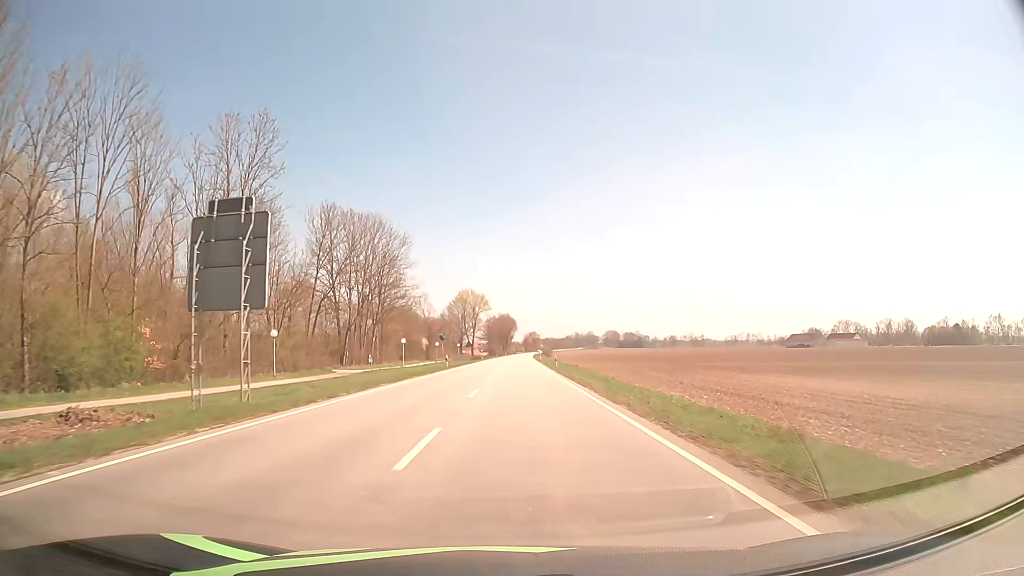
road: secondary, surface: asphalt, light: Day
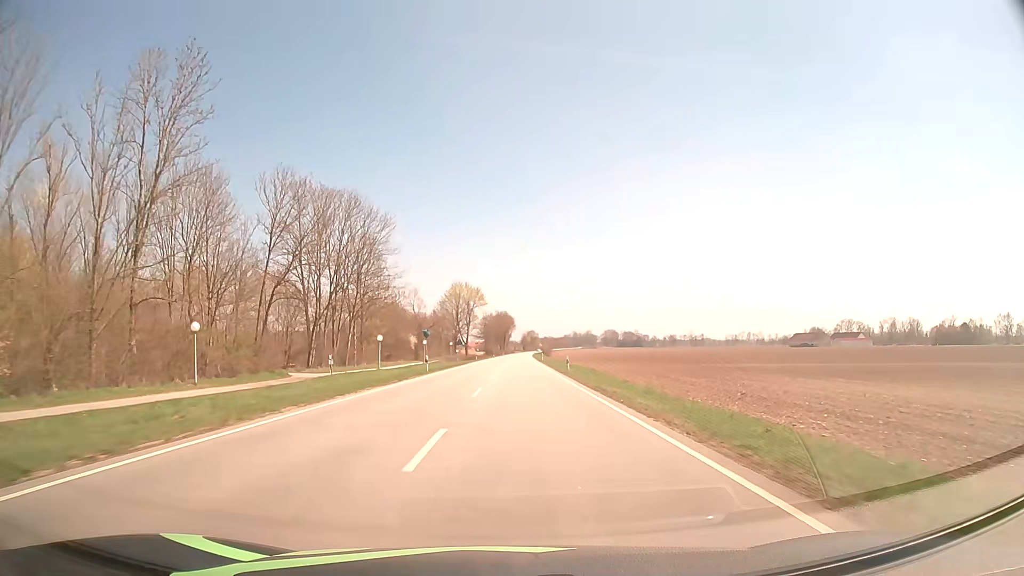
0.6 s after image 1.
(0.0, +12.3) m; 0°
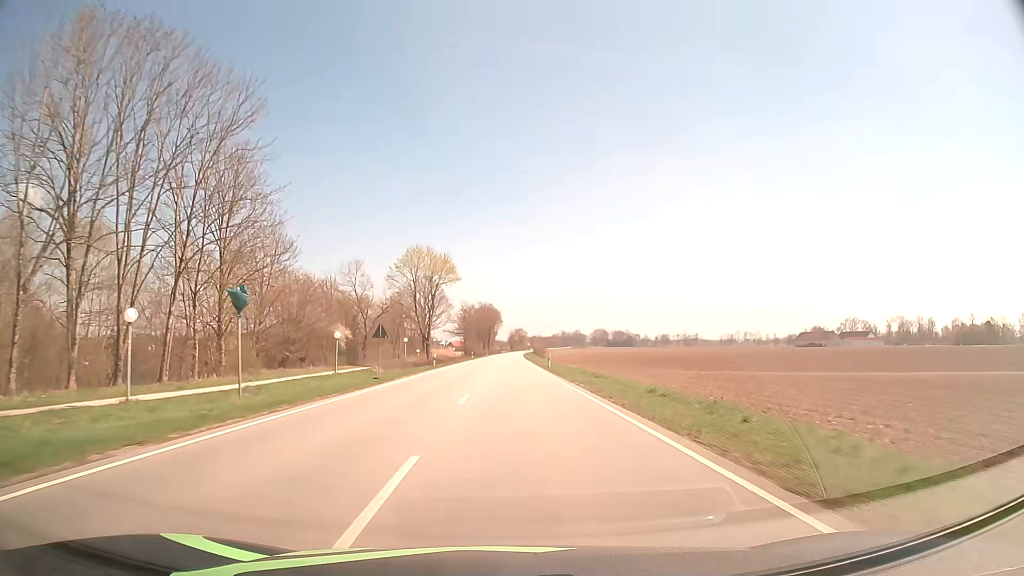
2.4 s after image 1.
(+0.5, +39.7) m; +1°
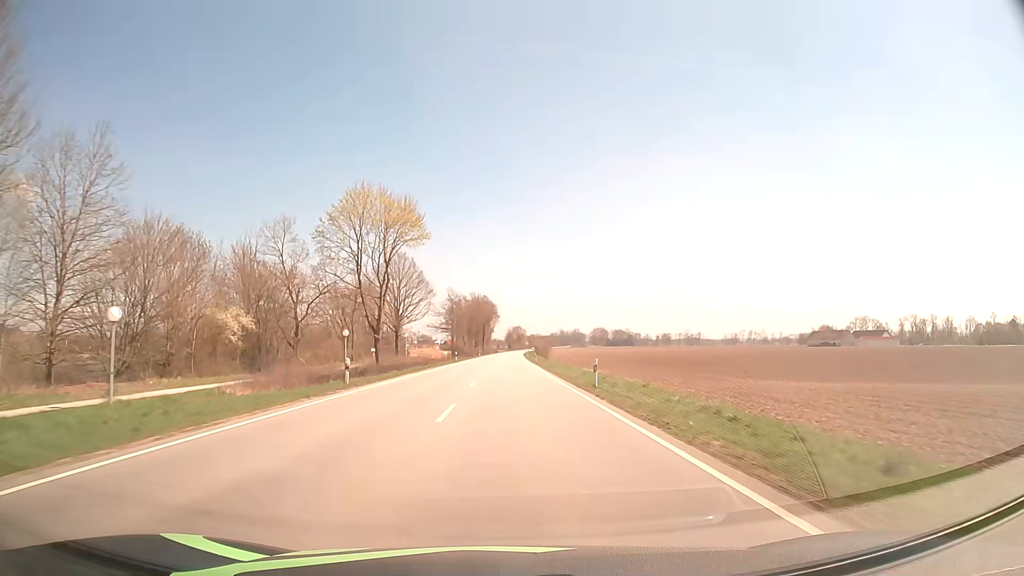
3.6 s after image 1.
(+0.1, +28.5) m; 0°
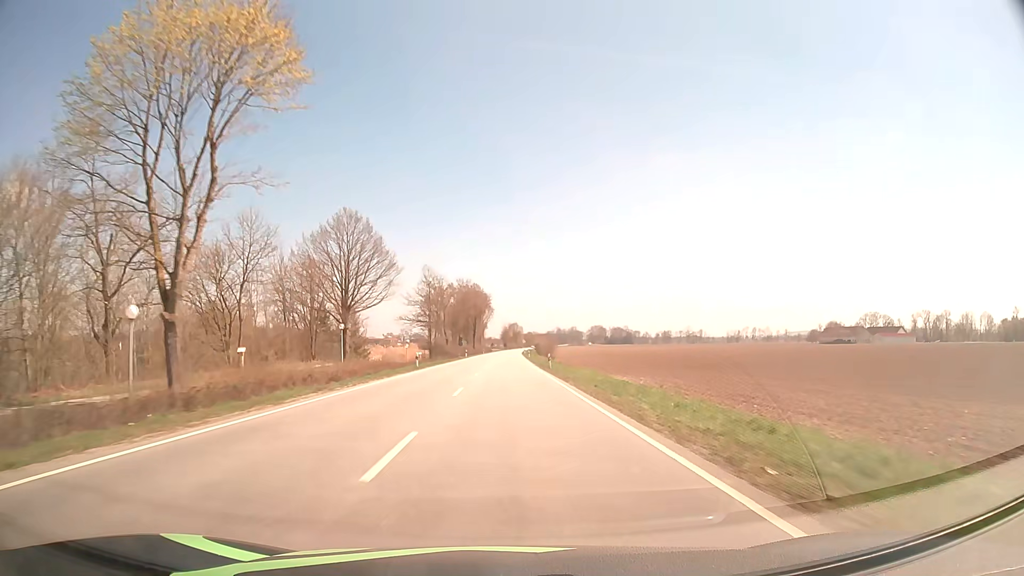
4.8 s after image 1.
(+0.1, +29.9) m; 0°
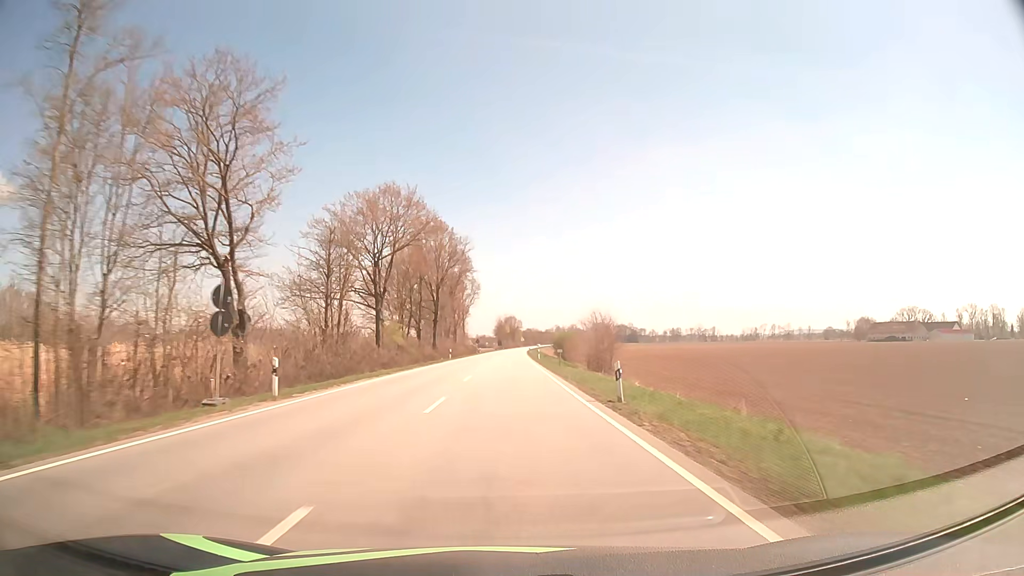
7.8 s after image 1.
(+0.3, +77.6) m; 0°
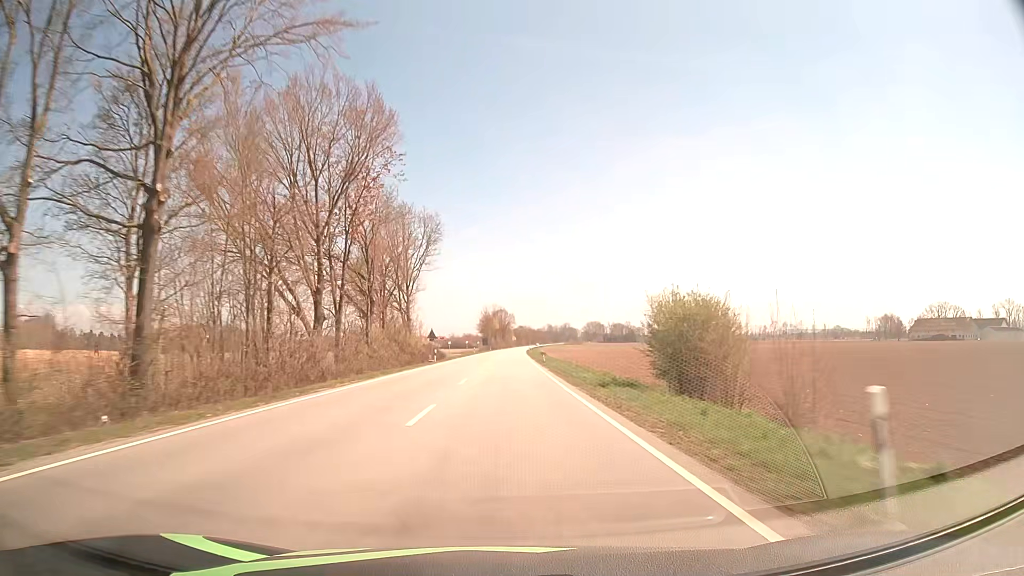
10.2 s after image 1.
(+0.3, +62.5) m; +1°
(0, +10) (0, +20) (0, +30) (0, +40) (0, +50) (0, +60) (0, +70) (+1, +80) (+1, +90) (+1, +100) m
